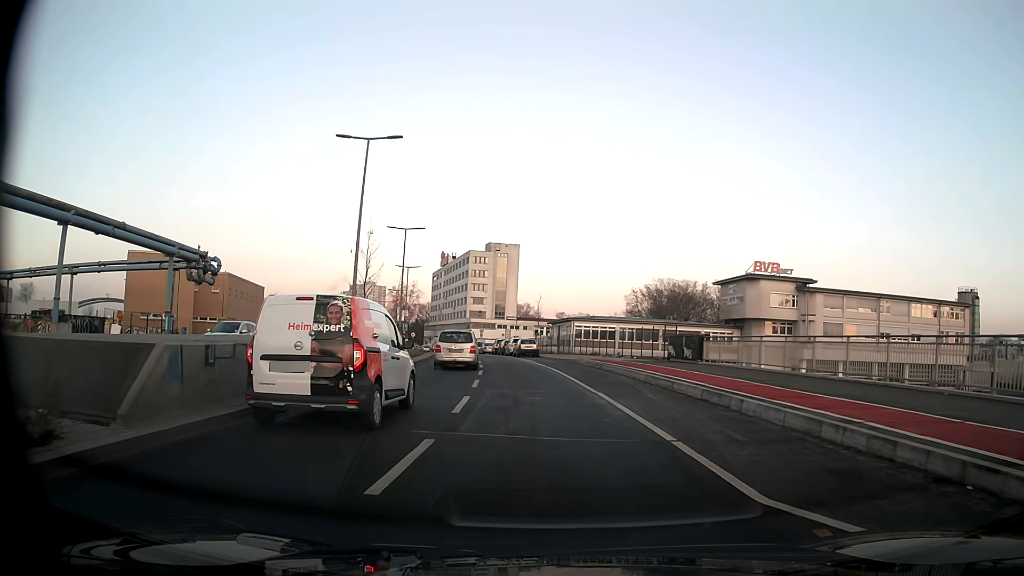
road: secondary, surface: asphalt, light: Day
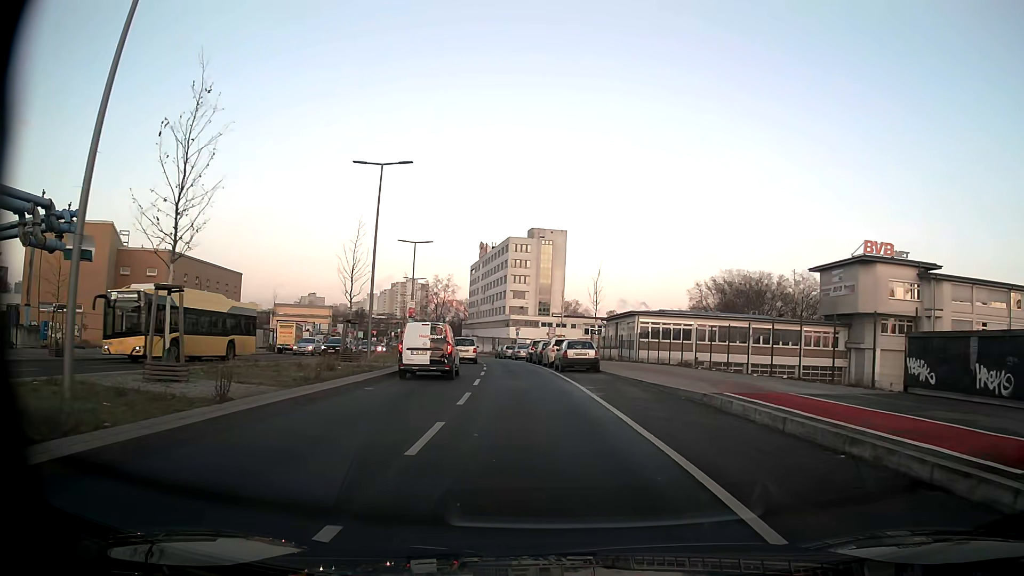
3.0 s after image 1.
(-0.6, +22.3) m; -4°
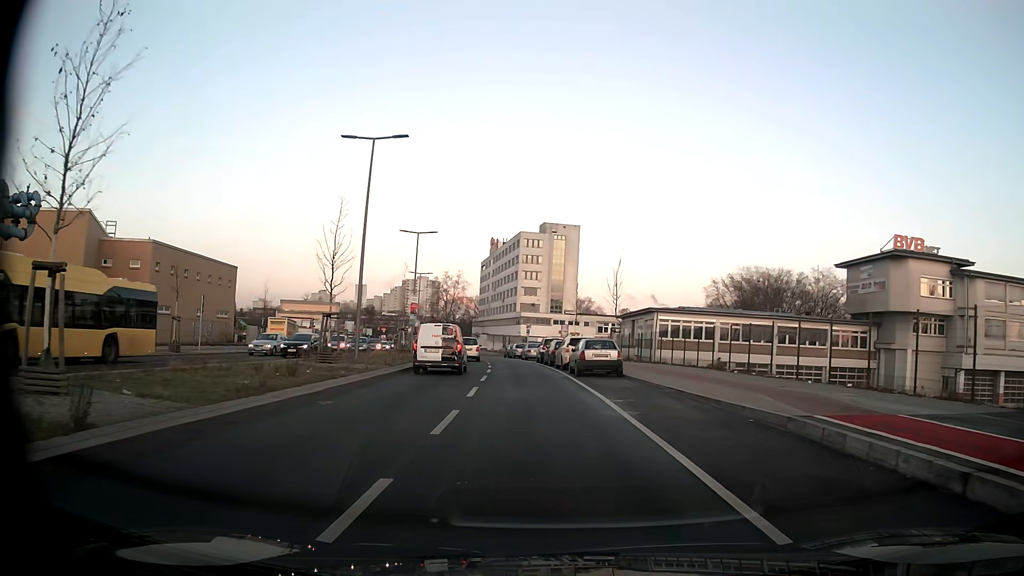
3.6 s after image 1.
(0.0, +4.5) m; -1°
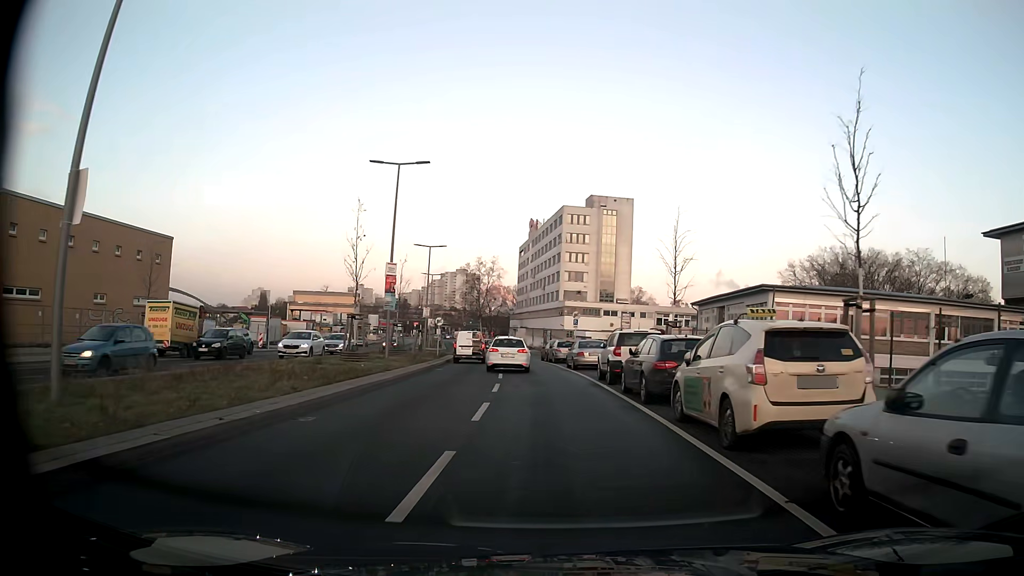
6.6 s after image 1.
(-0.8, +22.6) m; -3°
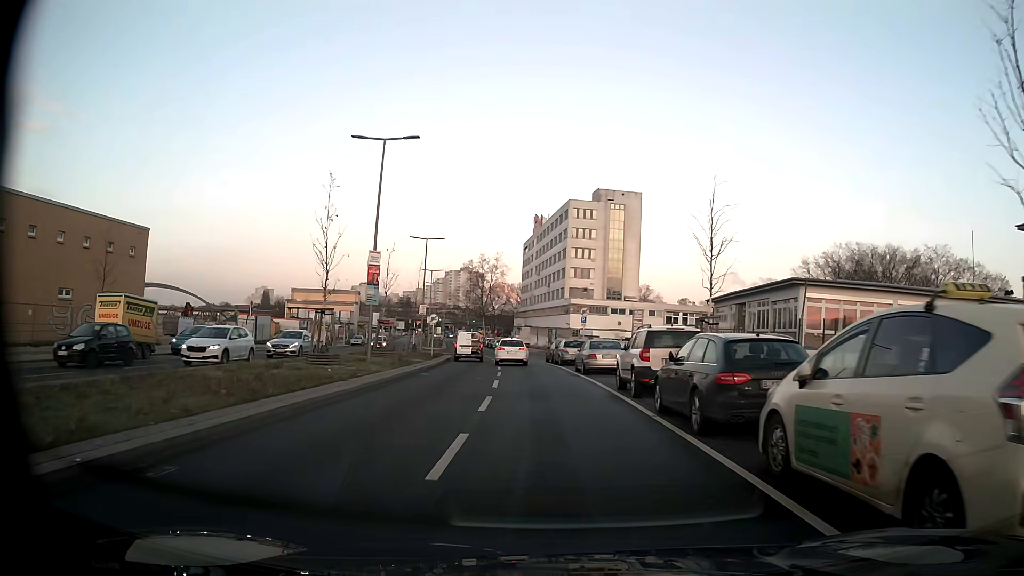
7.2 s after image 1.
(0.0, +4.6) m; -1°
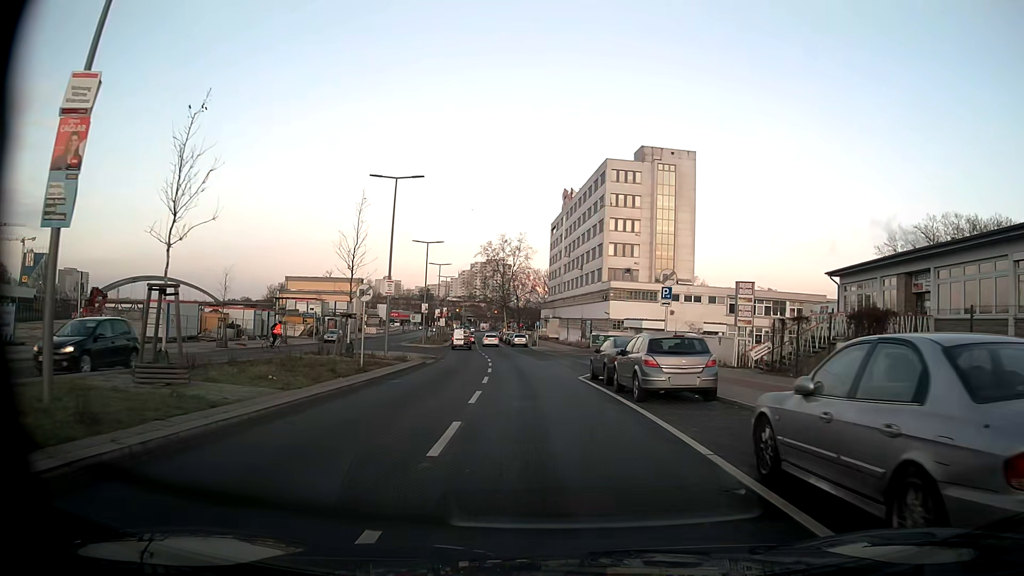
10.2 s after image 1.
(-0.3, +23.0) m; -2°
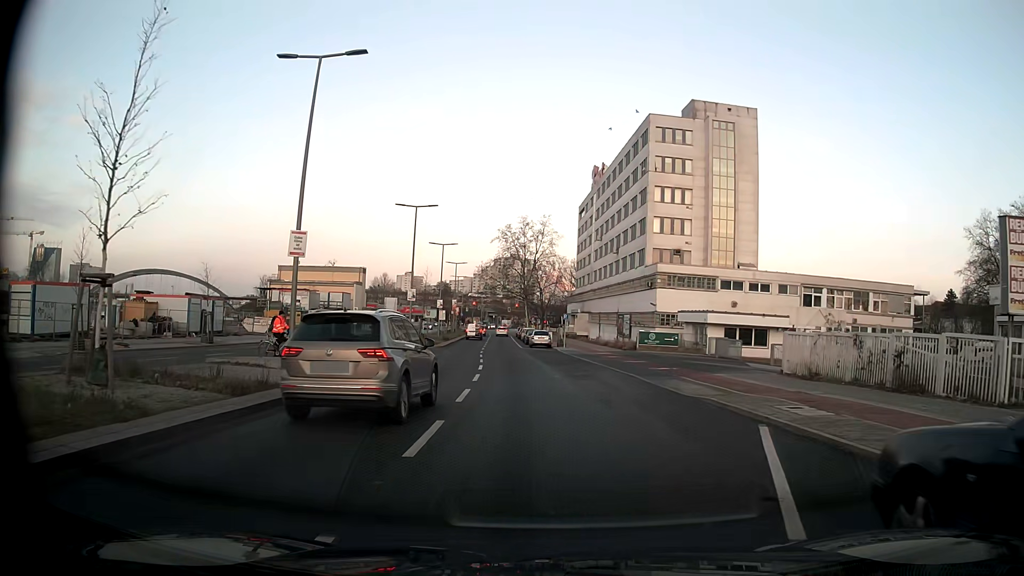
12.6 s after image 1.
(-0.2, +18.4) m; -2°
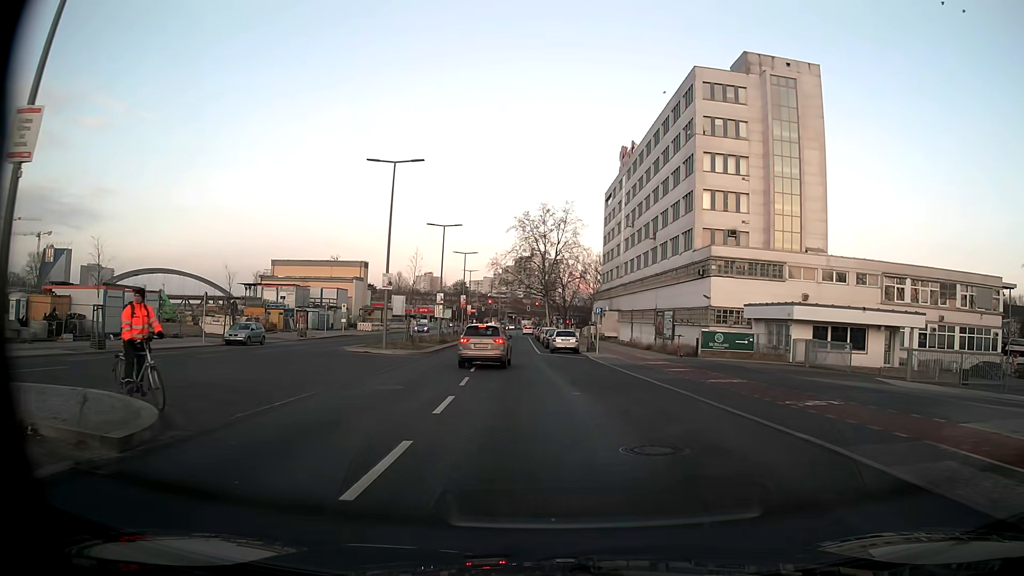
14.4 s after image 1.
(-0.2, +14.1) m; -2°
